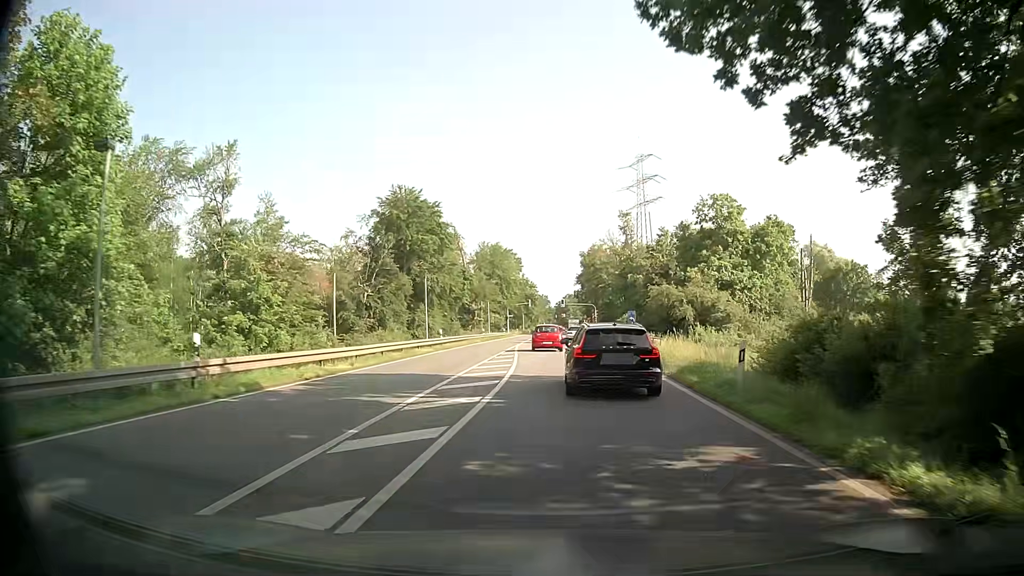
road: primary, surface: asphalt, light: Day
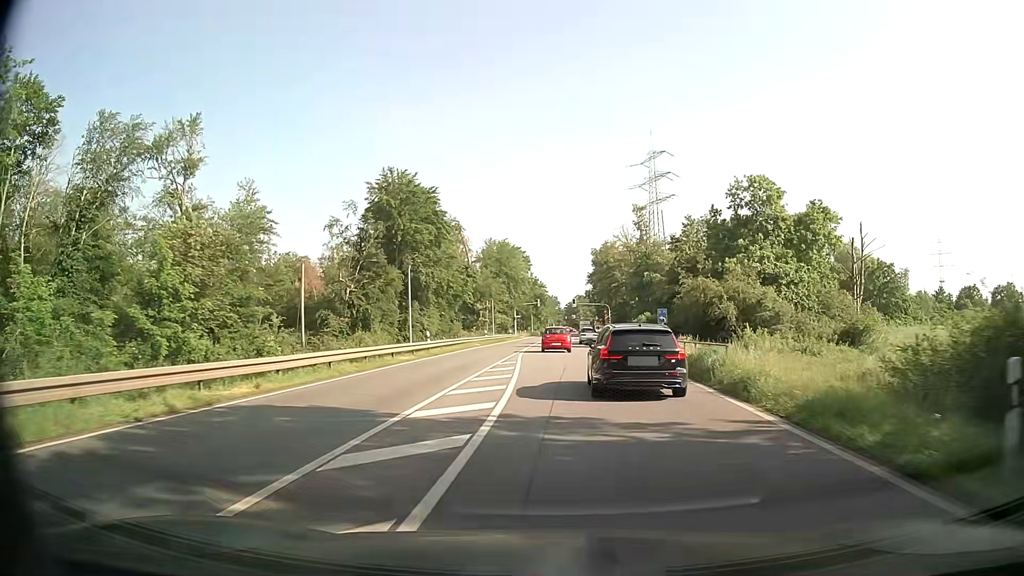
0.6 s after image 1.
(-0.1, +8.4) m; -1°
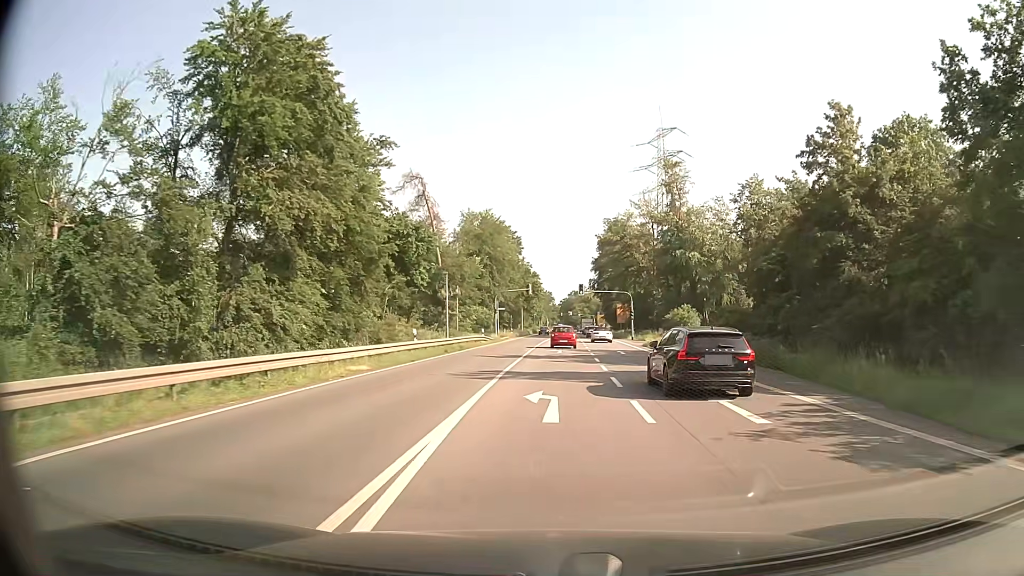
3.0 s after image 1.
(+0.1, +34.2) m; +1°
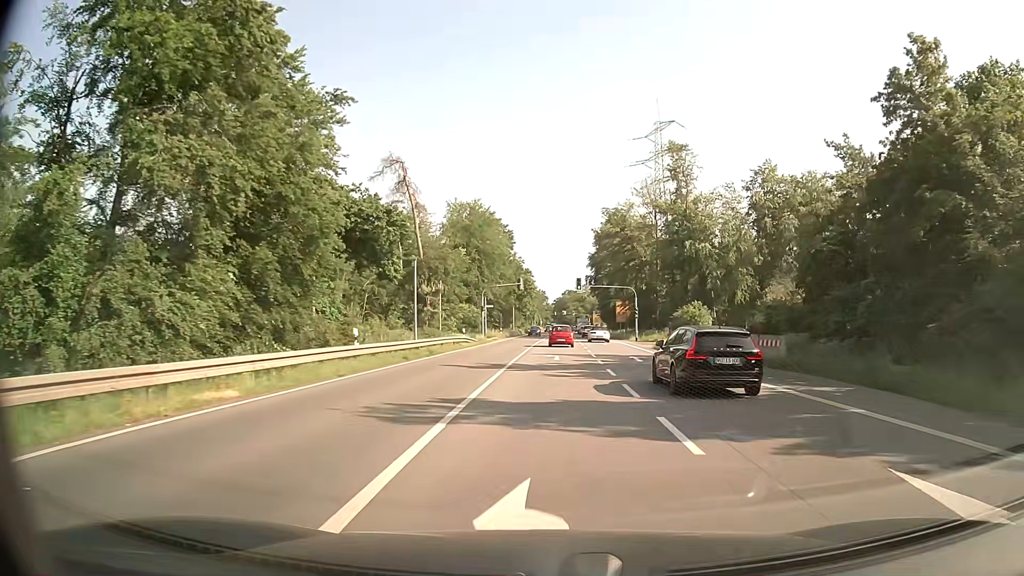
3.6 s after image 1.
(0.0, +8.7) m; 0°
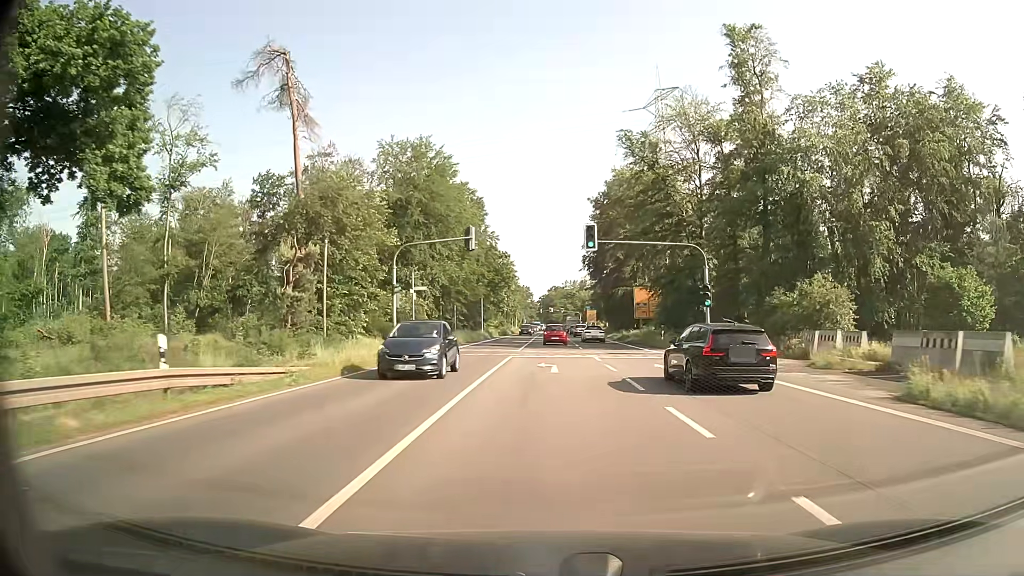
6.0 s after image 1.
(+0.6, +35.5) m; +1°
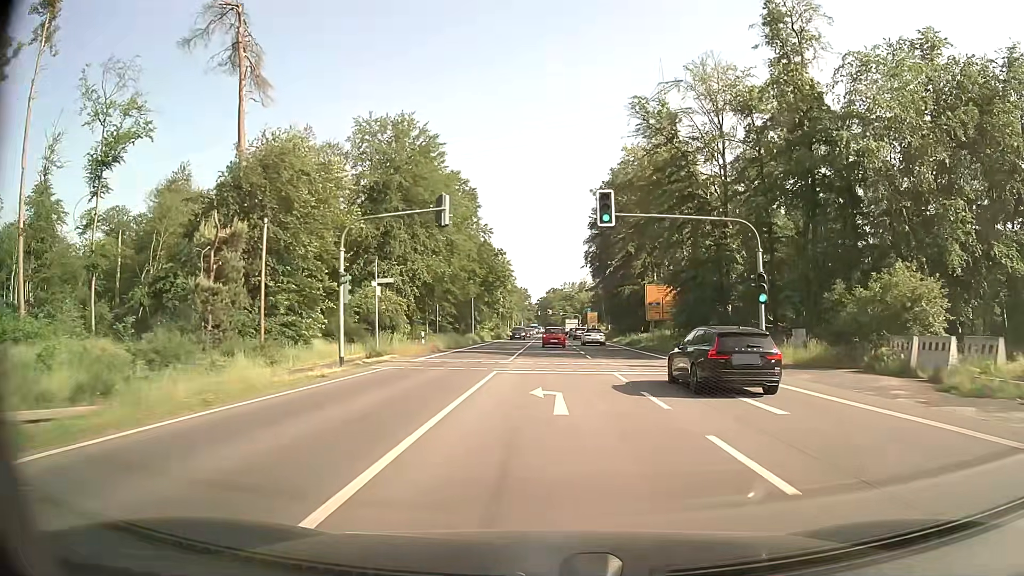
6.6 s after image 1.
(0.0, +8.9) m; 0°
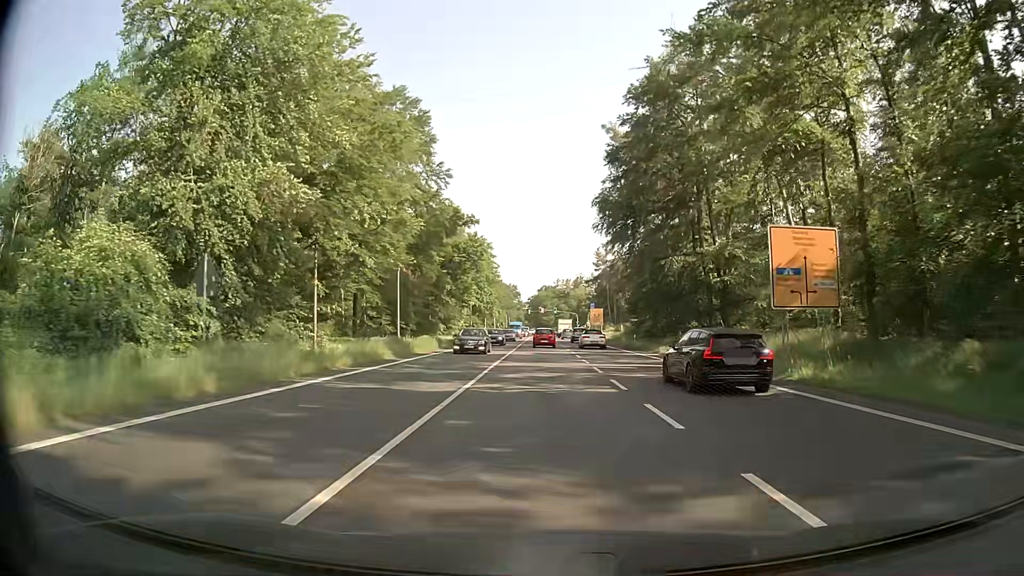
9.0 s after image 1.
(+0.5, +34.7) m; +1°
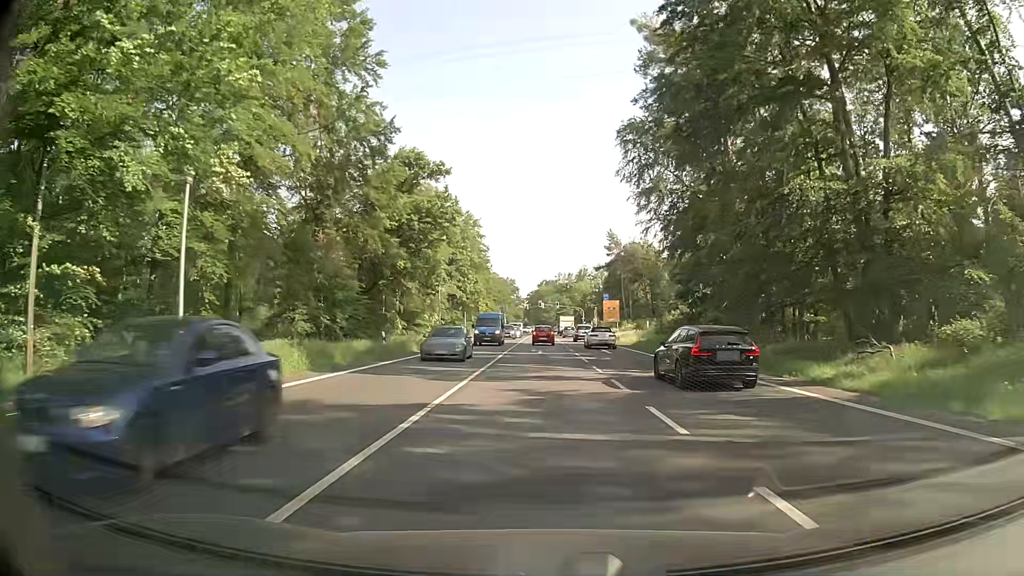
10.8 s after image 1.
(0.0, +25.0) m; -1°
(0, +10) (0, +20) (0, +30) (0, +40) (0, +50) (0, +60) (0, +70) (0, +80) (+1, +90) (+1, +100) m
